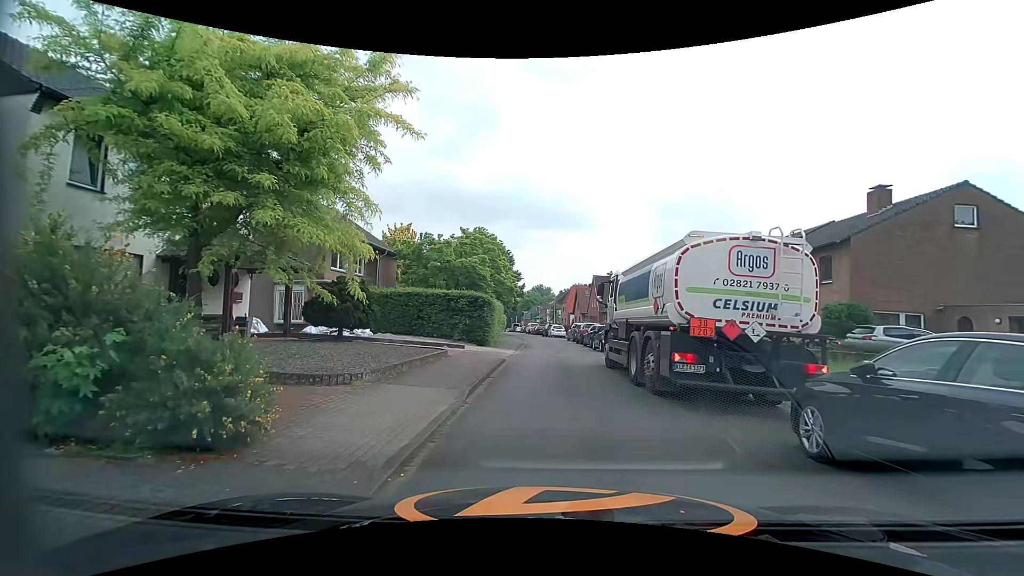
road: residential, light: Day
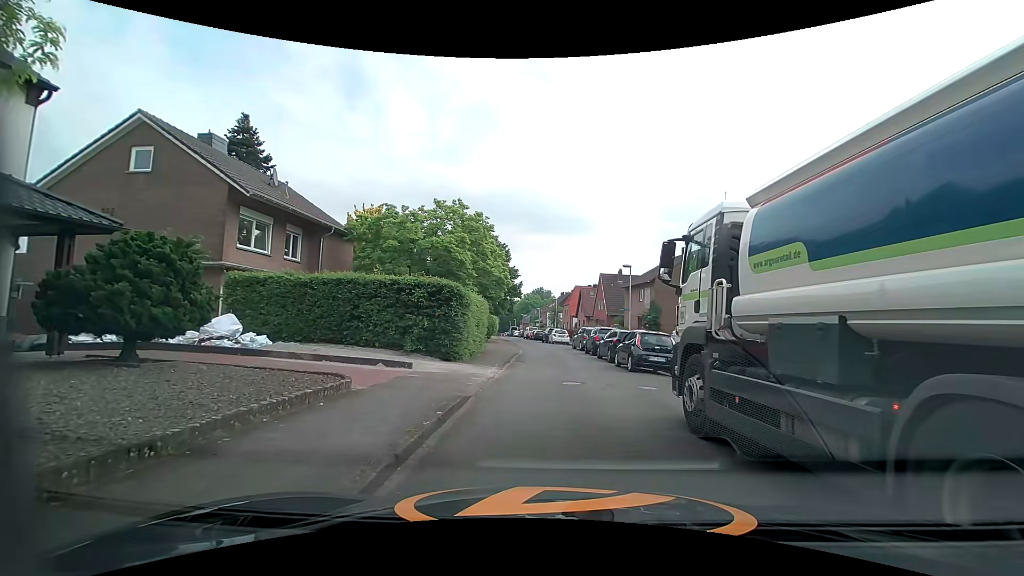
(+0.2, +8.9) m; 0°
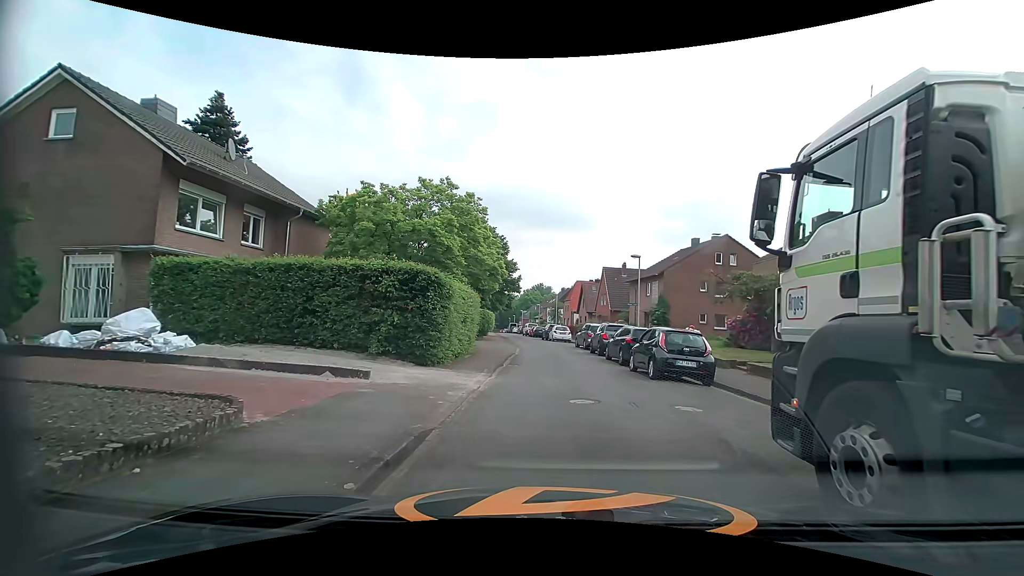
(+0.1, +3.3) m; +2°
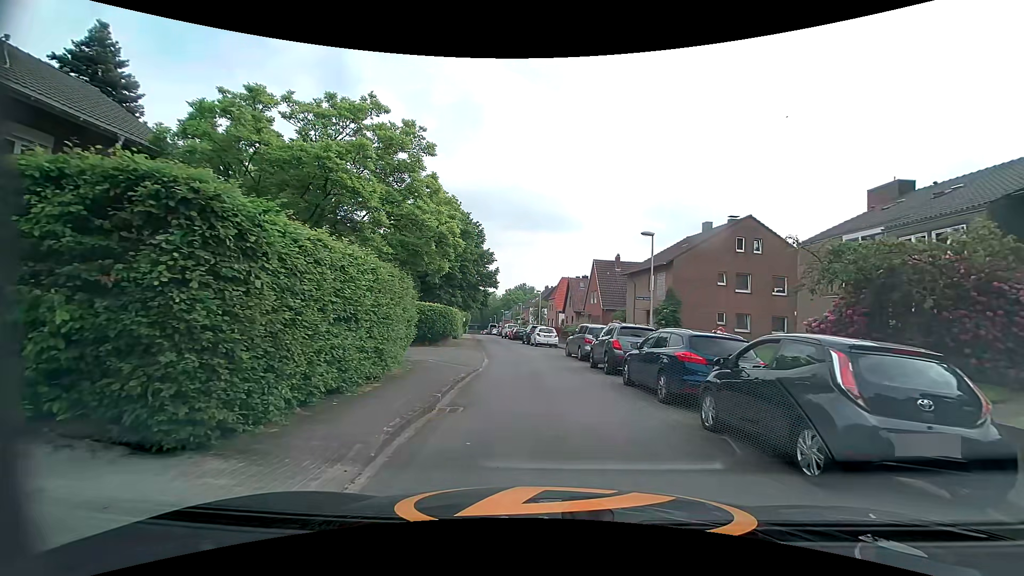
(0.0, +8.9) m; +3°
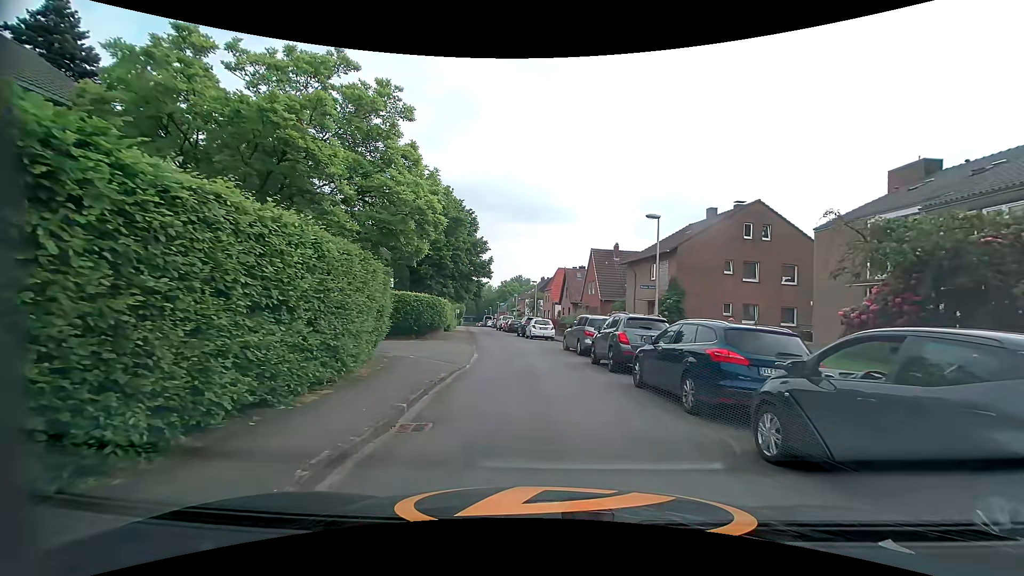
(0.0, +2.1) m; -1°
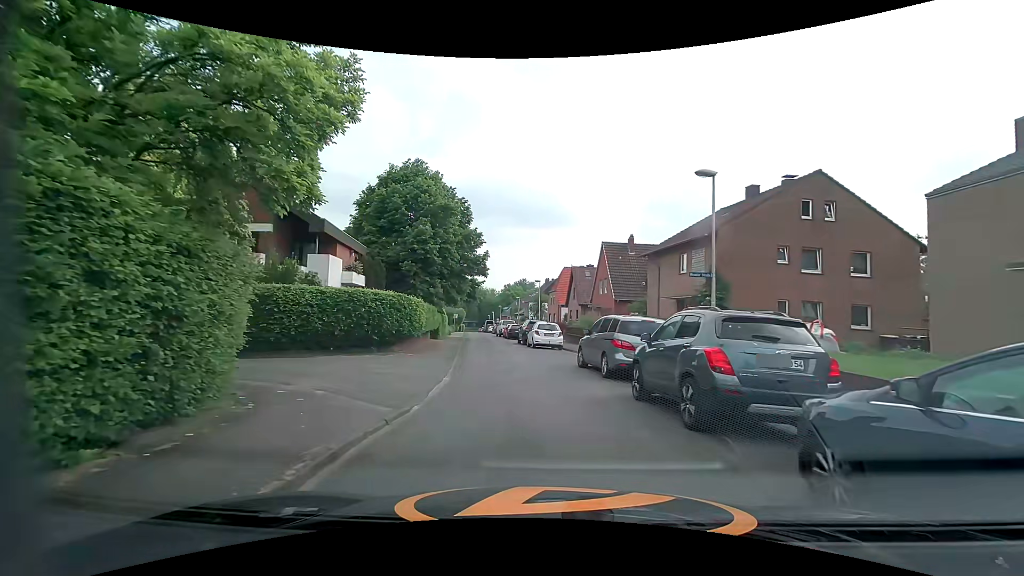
(0.0, +6.9) m; -2°
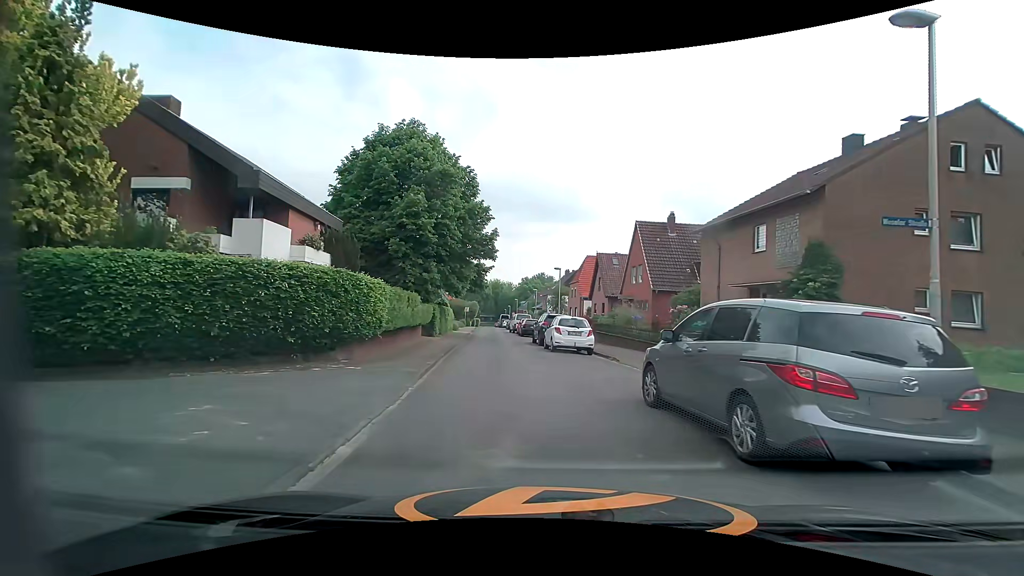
(+0.1, +7.7) m; -2°
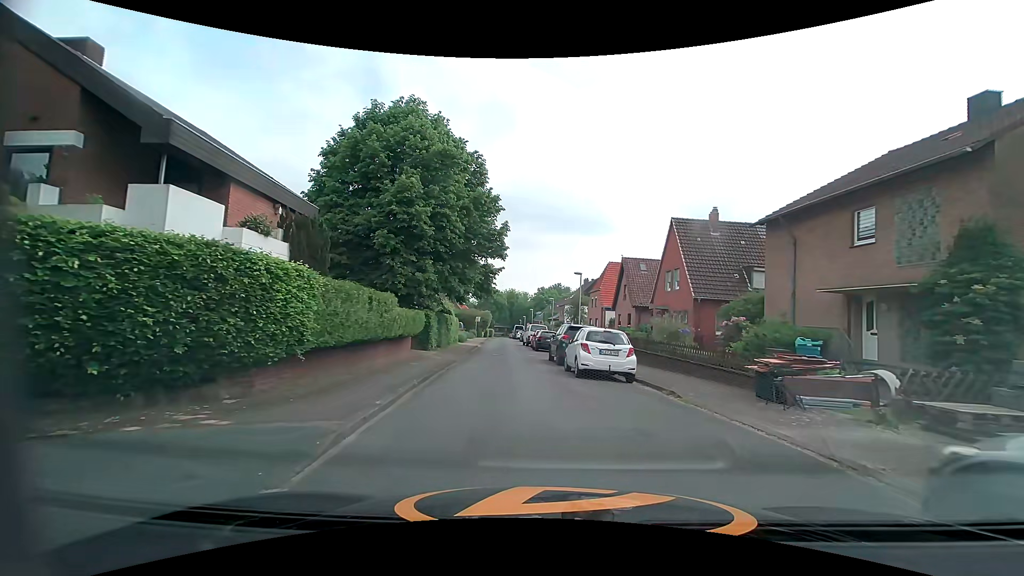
(0.0, +5.6) m; -1°
